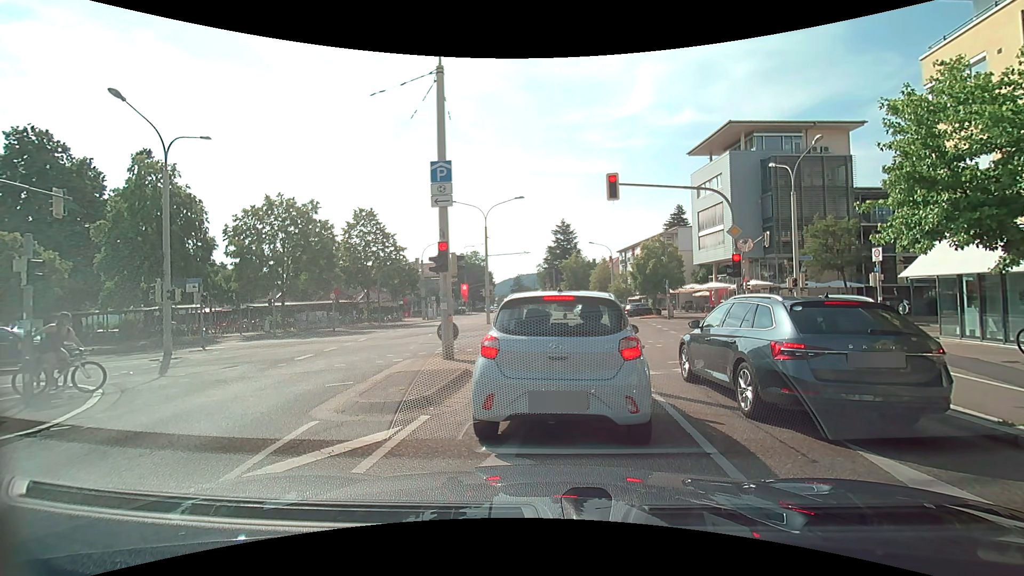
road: tertiary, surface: asphalt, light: Day
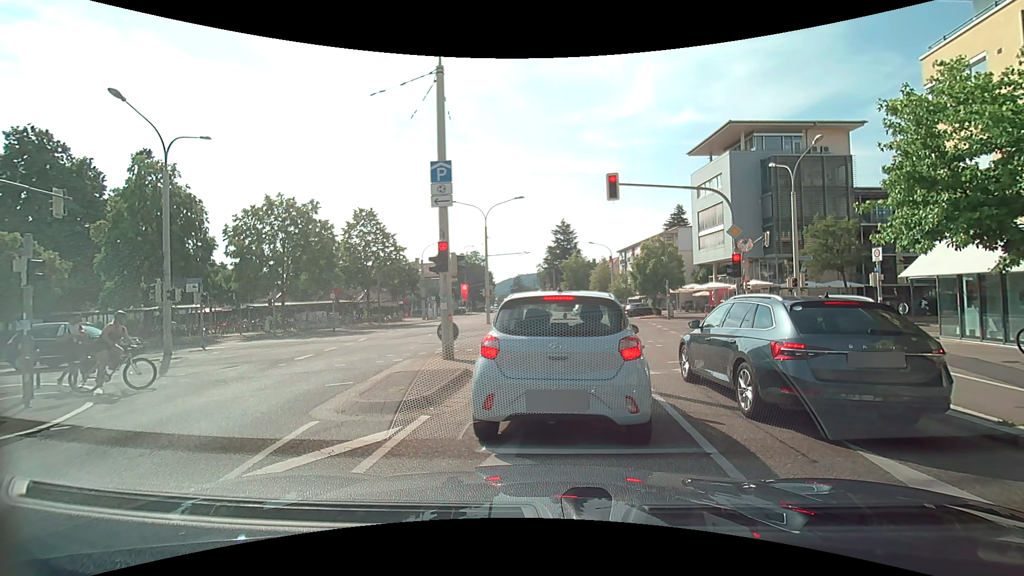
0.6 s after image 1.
(0.0, 0.0) m; 0°
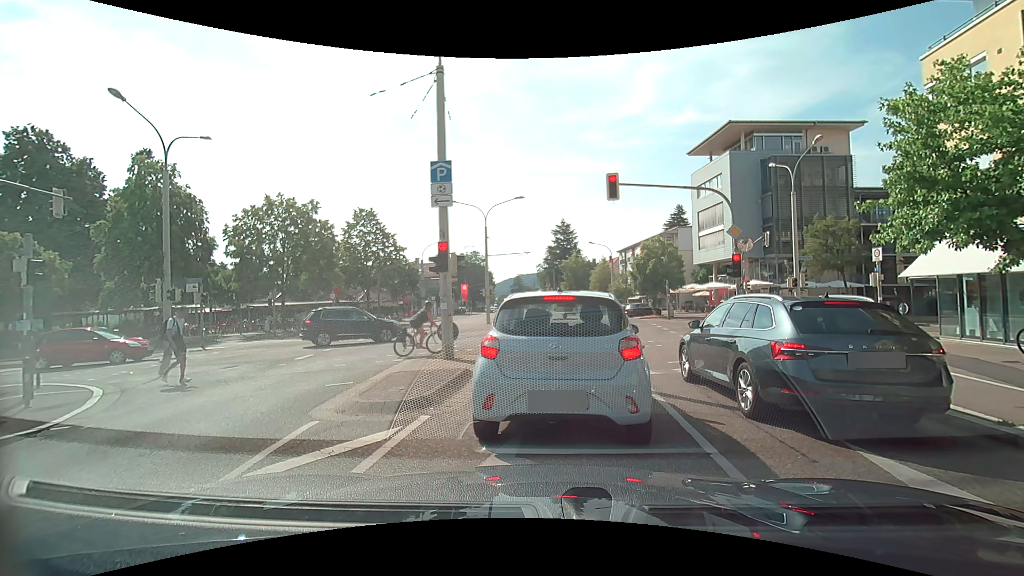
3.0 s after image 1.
(0.0, 0.0) m; 0°
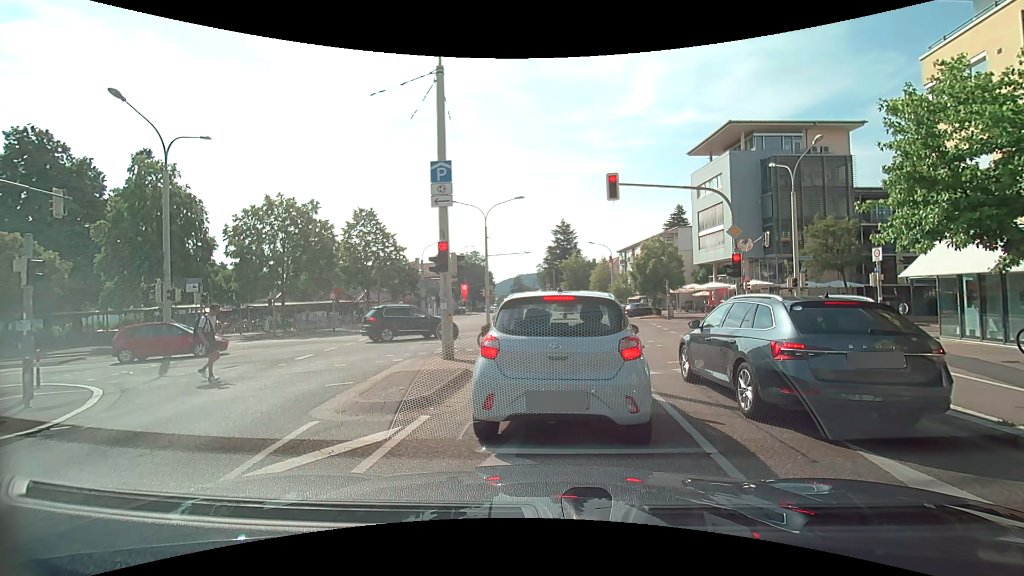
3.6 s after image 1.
(0.0, 0.0) m; 0°
